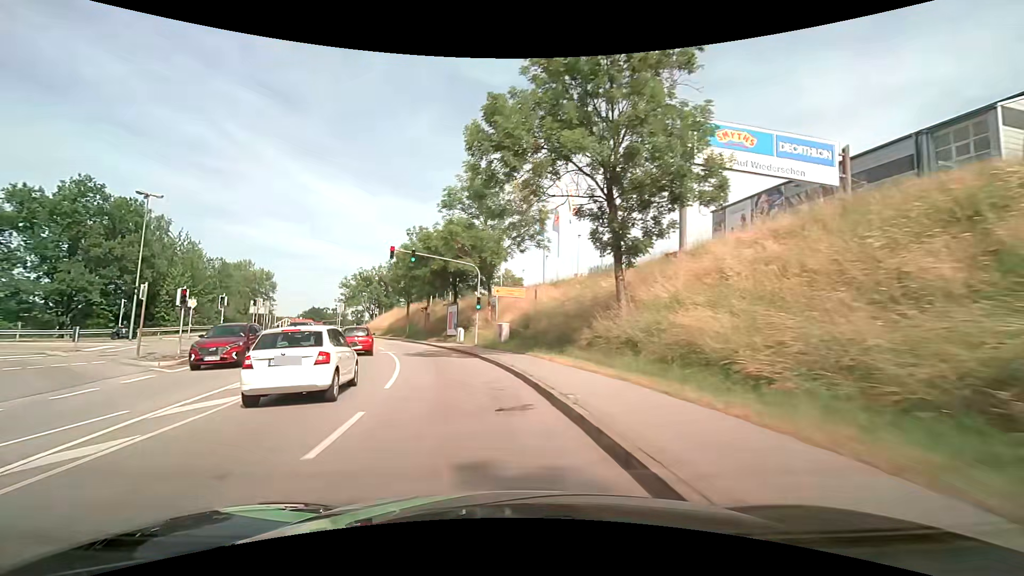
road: tertiary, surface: asphalt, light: Day
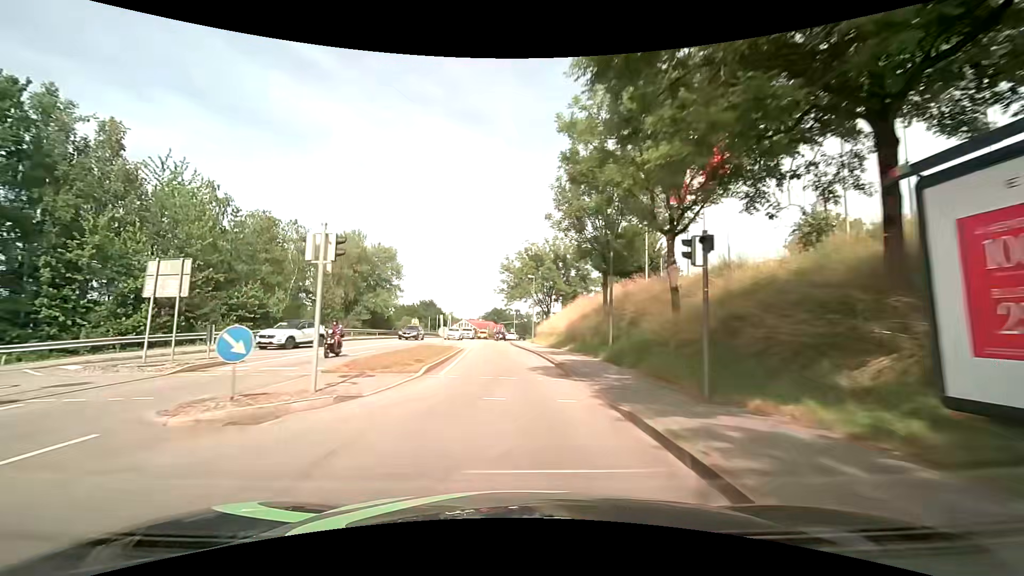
(-8.3, +38.4) m; -21°
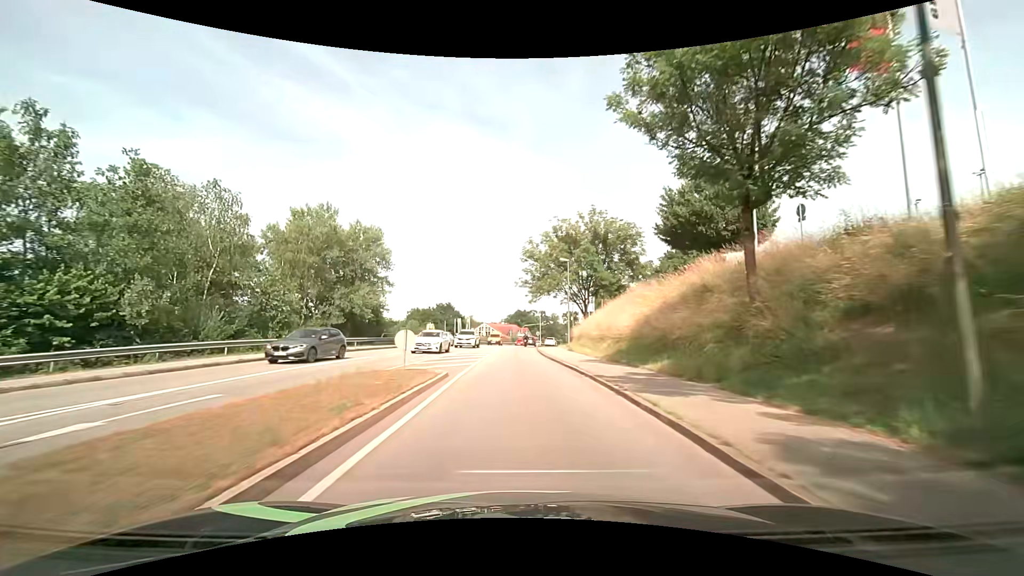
(-0.5, +15.6) m; -3°
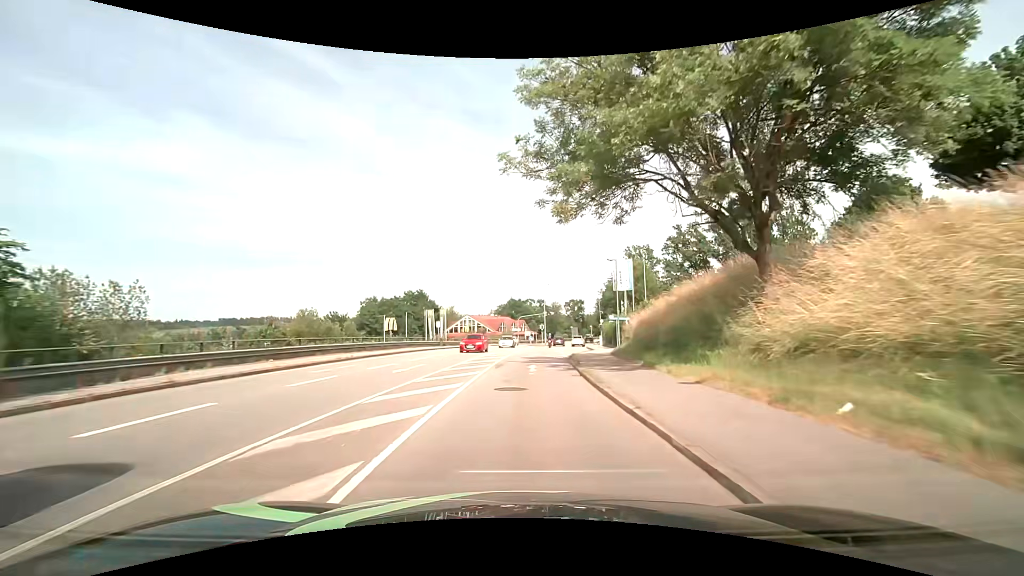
(-0.4, +39.3) m; +1°
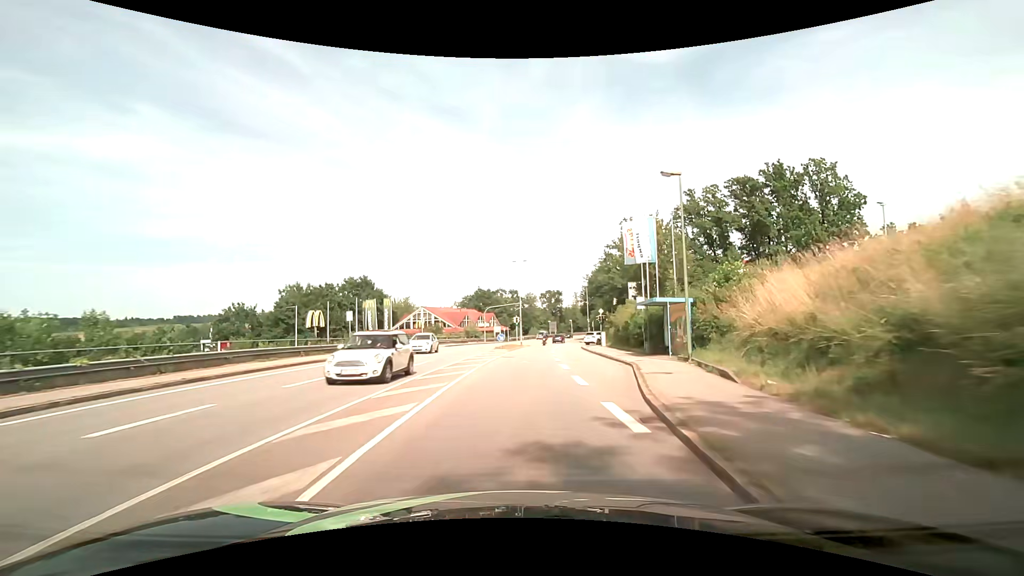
(+0.6, +23.5) m; +3°
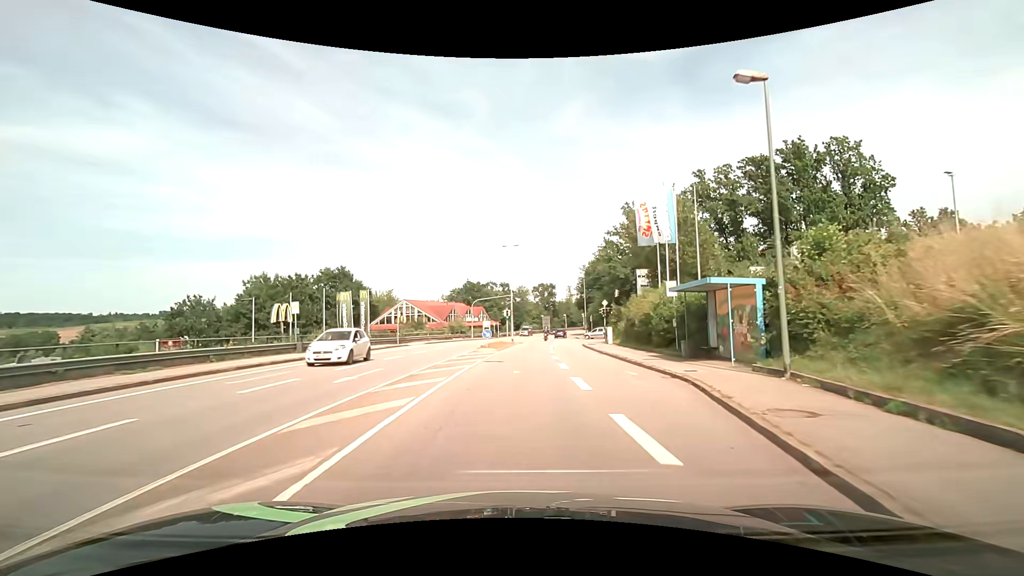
(+0.1, +7.8) m; +1°
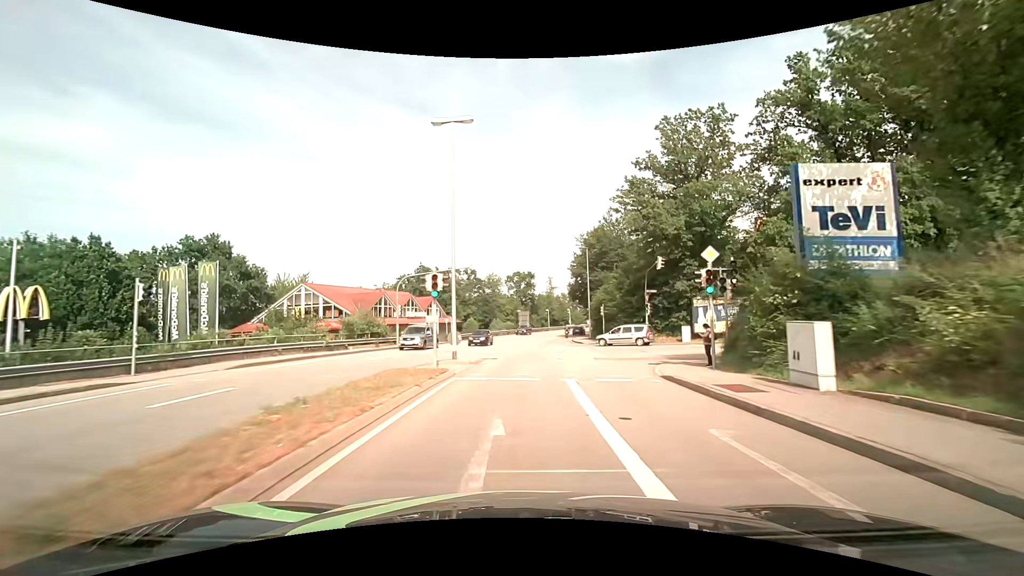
(+0.9, +31.5) m; +3°
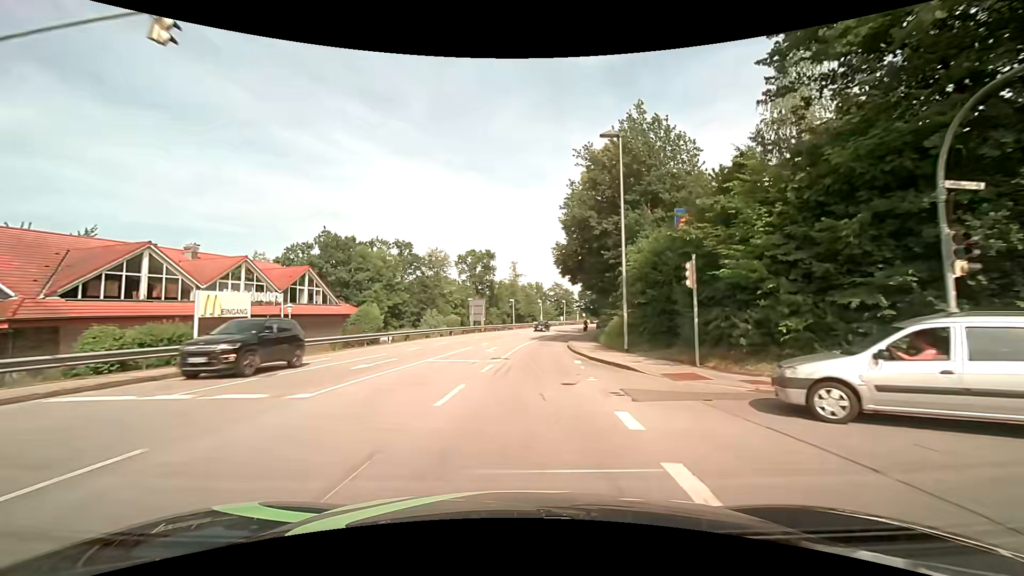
(+1.1, +32.0) m; +5°
(0, +10) (0, +20) (+1, +30) (+2, +40) (+4, +50) (+6, +60) (+8, +69) (+11, +79) (+15, +88) (+19, +97) m
